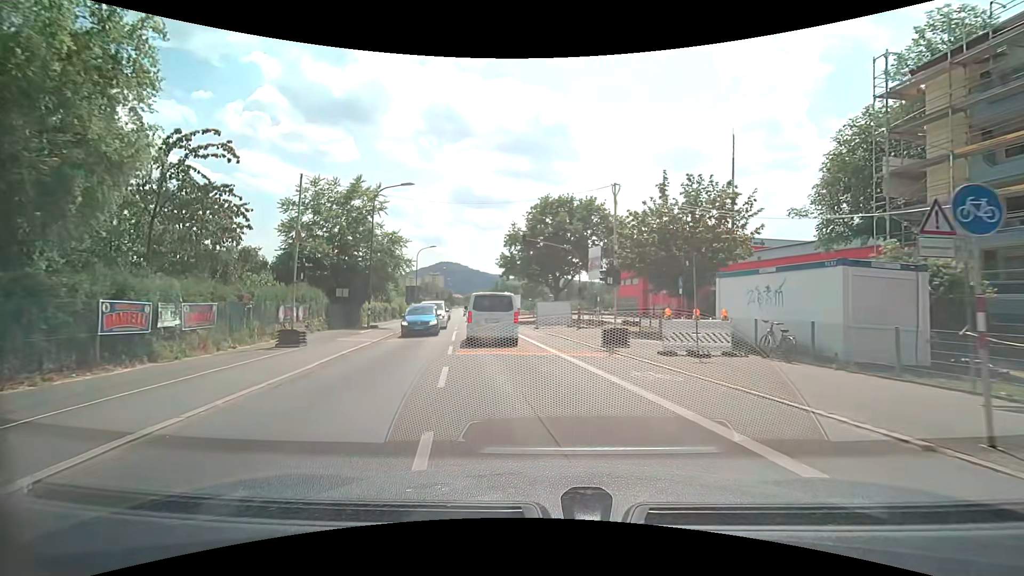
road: secondary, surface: asphalt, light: Day
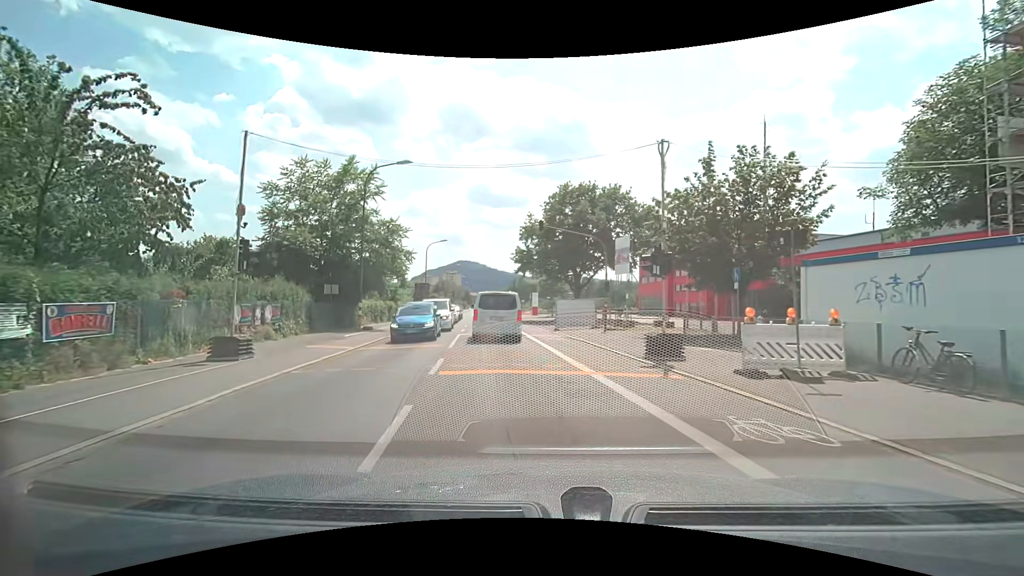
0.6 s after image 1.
(-0.1, +4.7) m; -3°
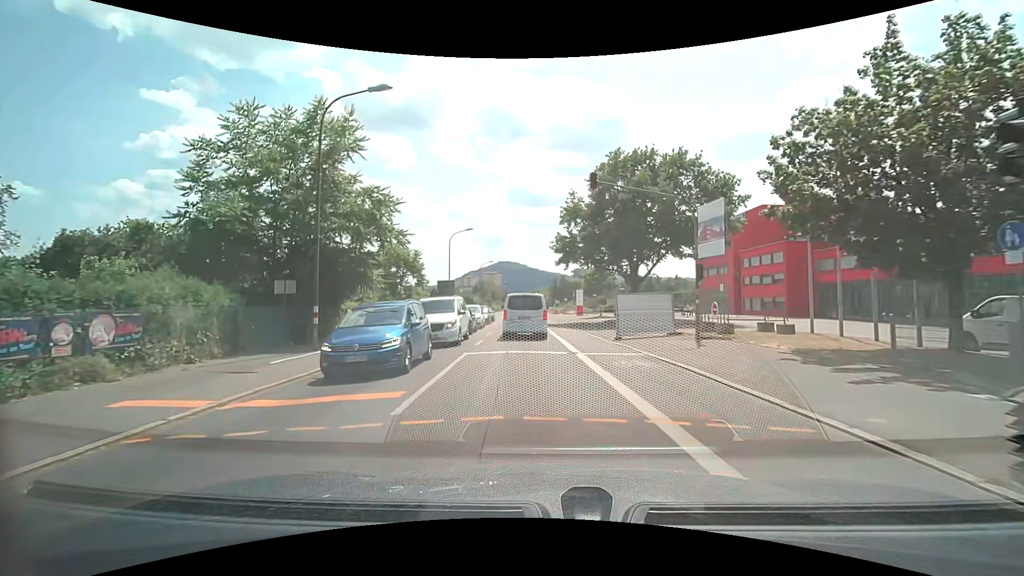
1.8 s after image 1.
(-0.4, +9.7) m; -5°
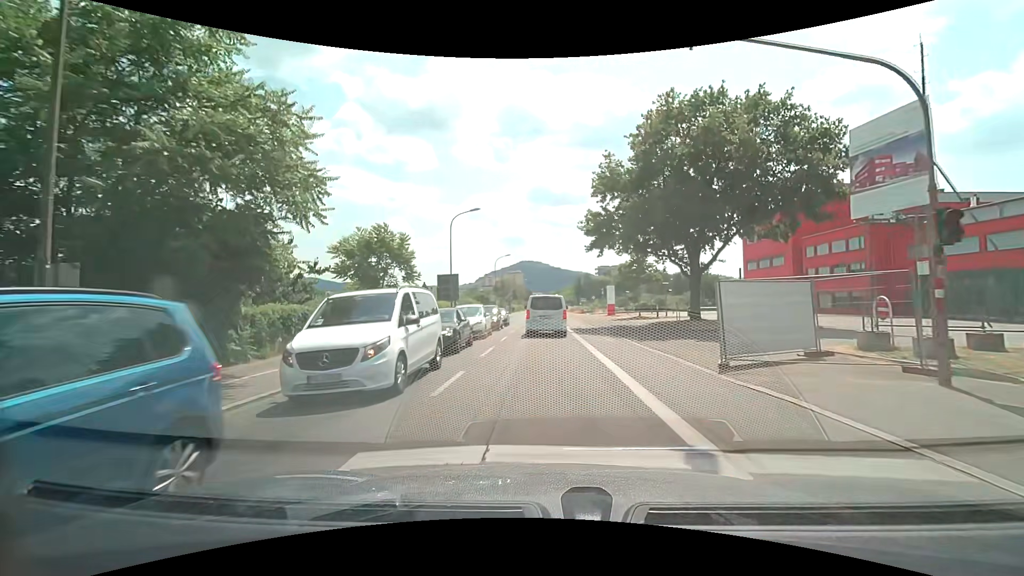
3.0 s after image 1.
(-0.3, +10.2) m; -3°
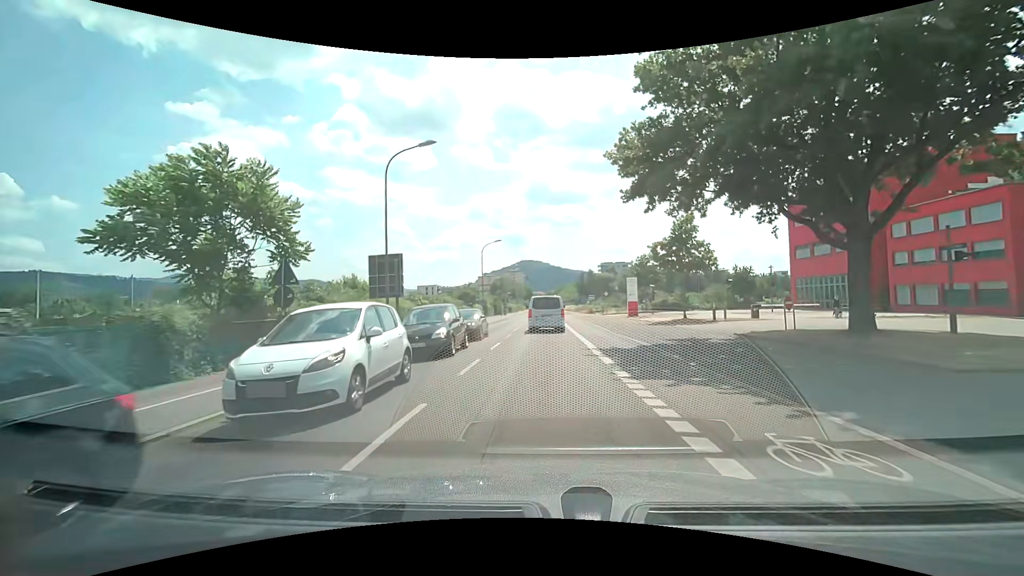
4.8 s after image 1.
(0.0, +15.8) m; 0°
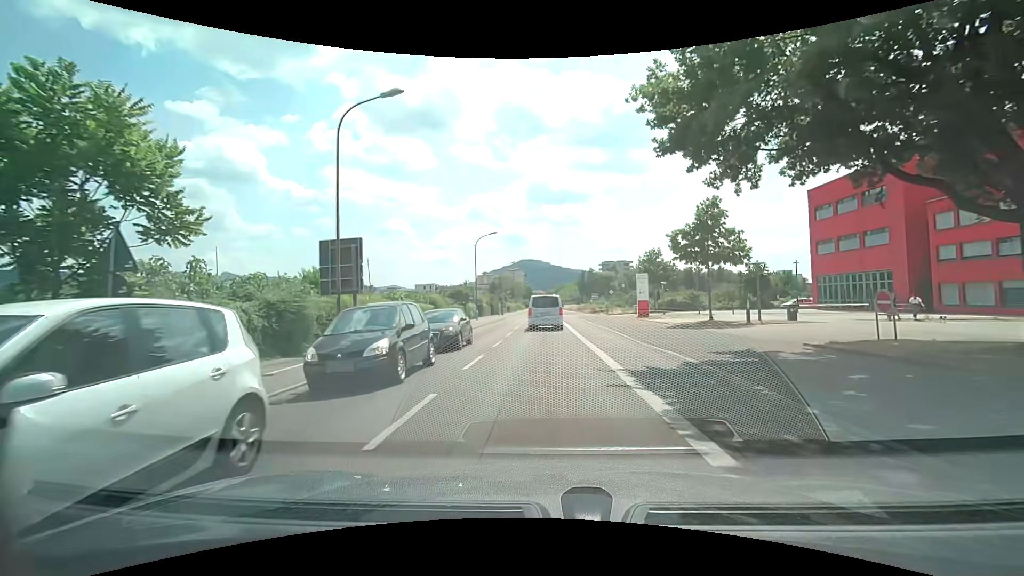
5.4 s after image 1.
(0.0, +5.4) m; 0°
